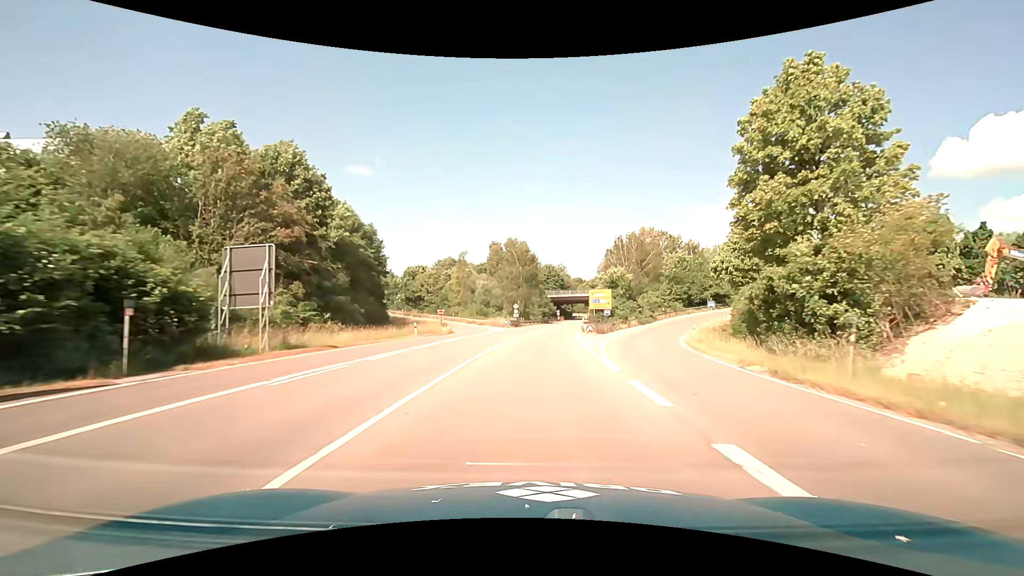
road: trunk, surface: asphalt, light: Day
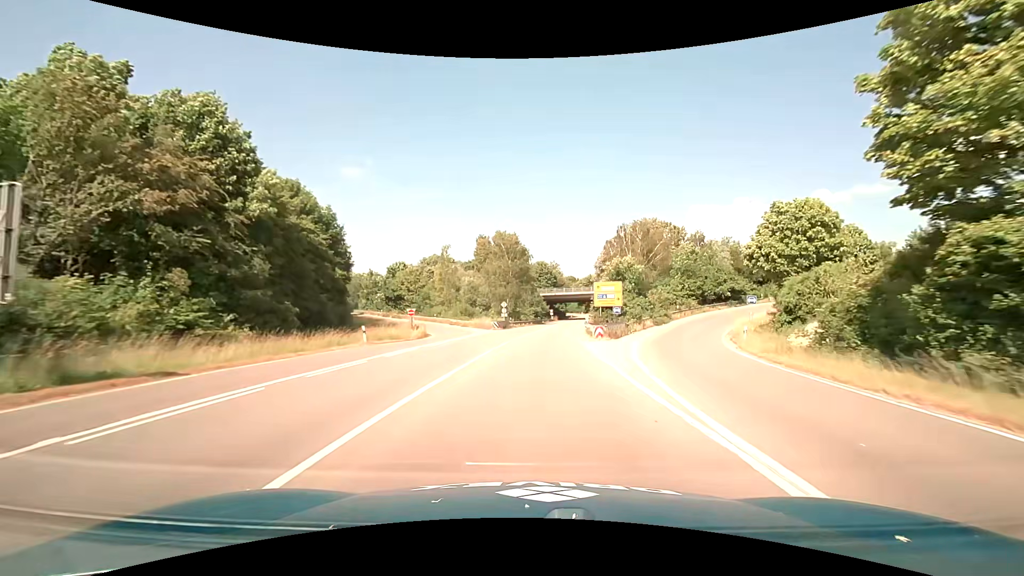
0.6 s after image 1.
(+0.1, +10.2) m; +1°
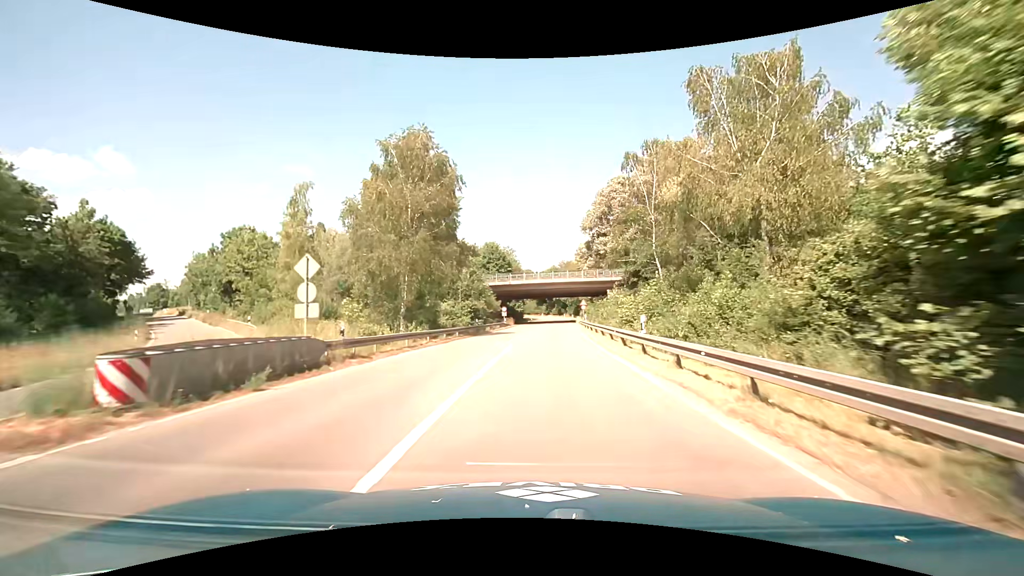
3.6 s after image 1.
(+2.1, +46.4) m; +6°
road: trunk_link
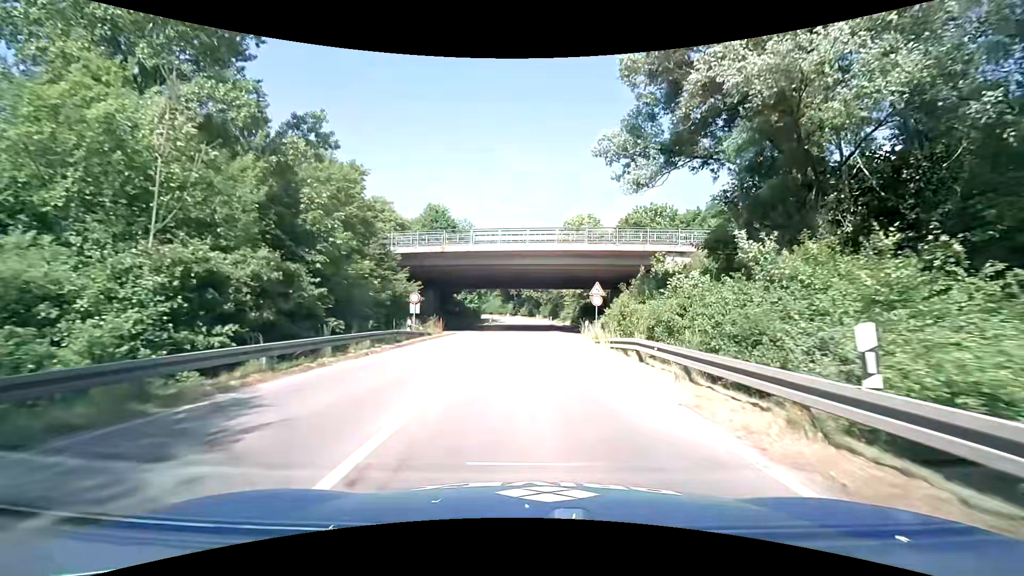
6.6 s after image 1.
(+1.3, +37.9) m; +3°
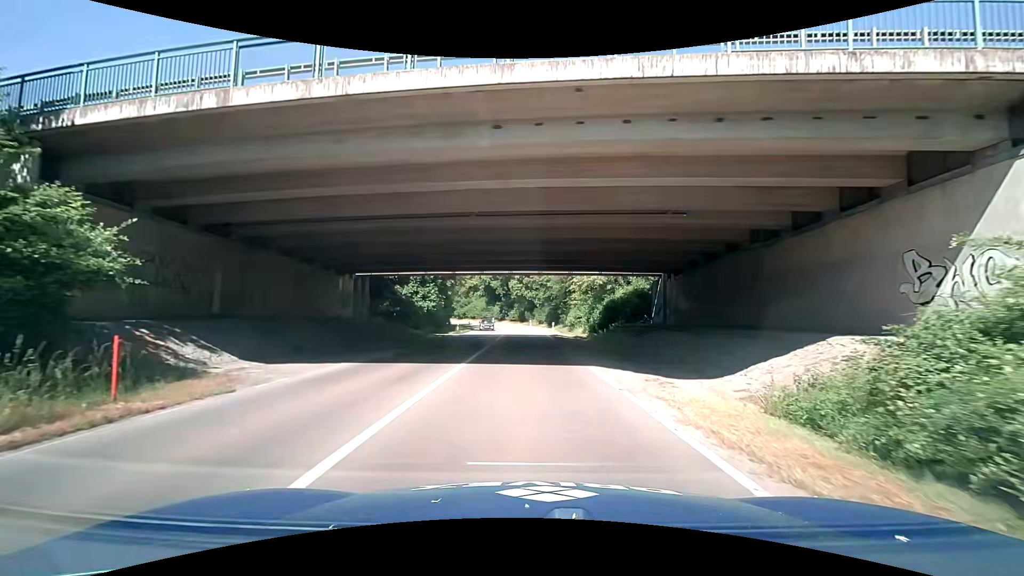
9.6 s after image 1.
(+0.3, +27.9) m; +1°
